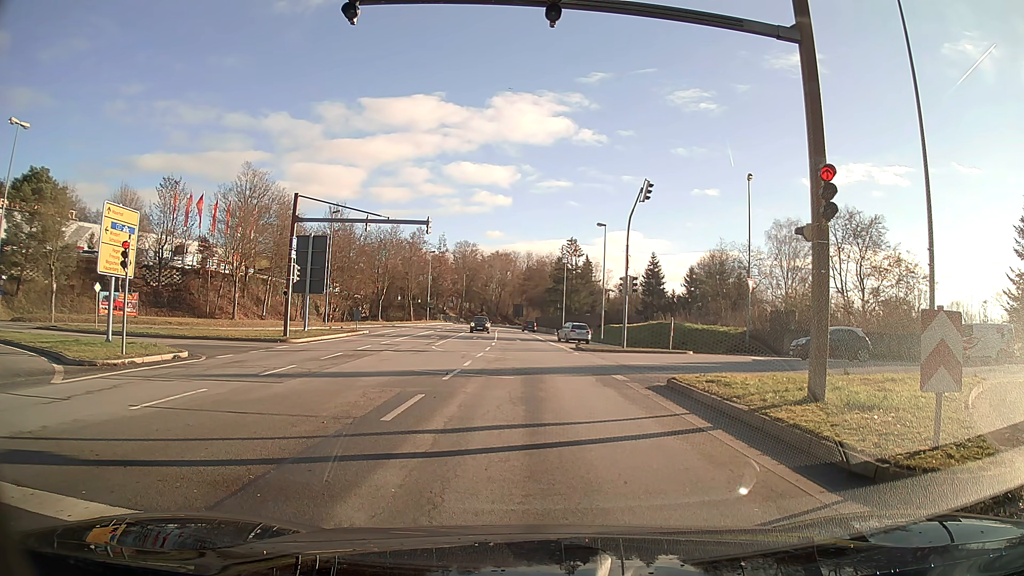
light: Day
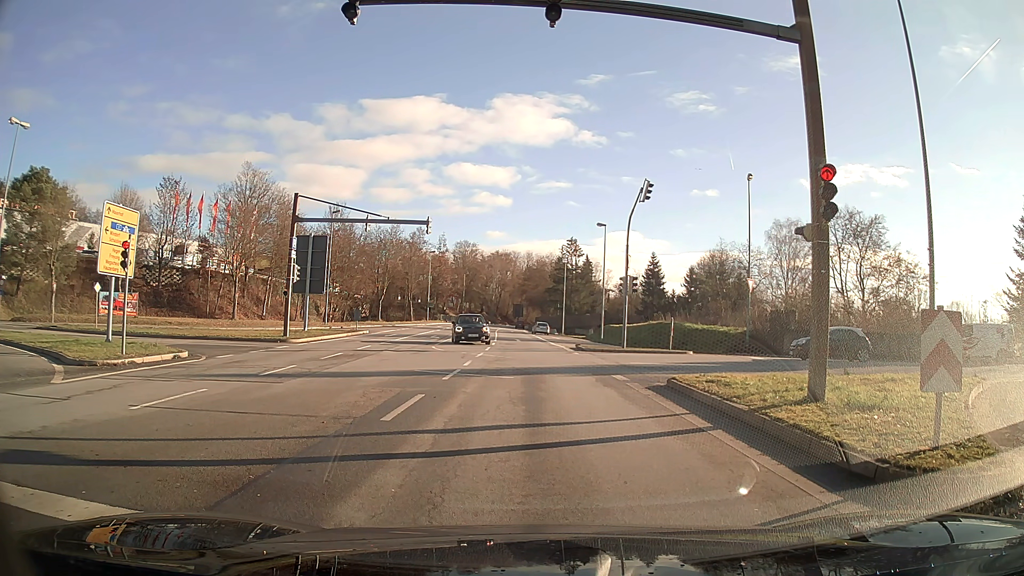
(0.0, 0.0) m; 0°
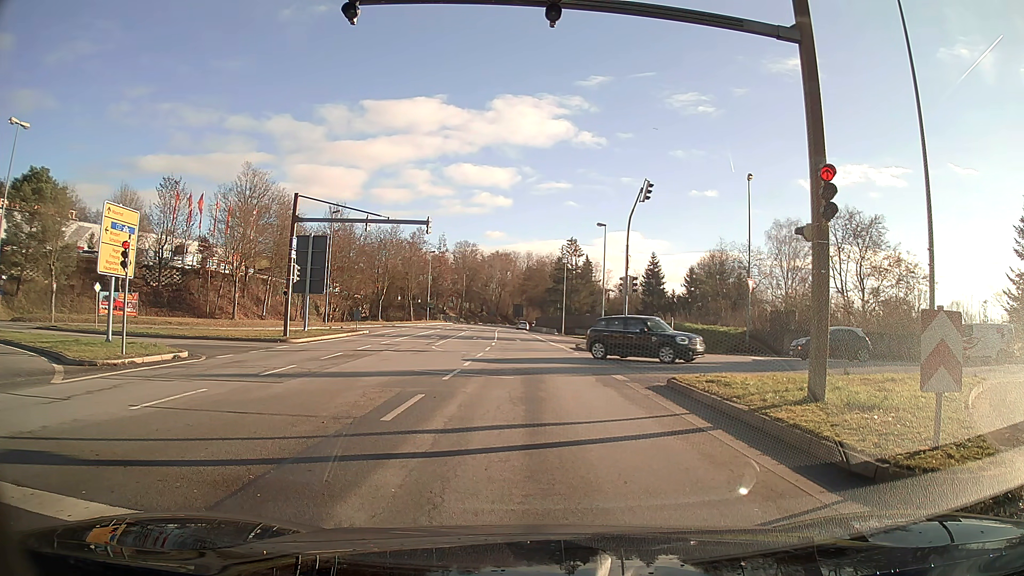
(0.0, 0.0) m; 0°
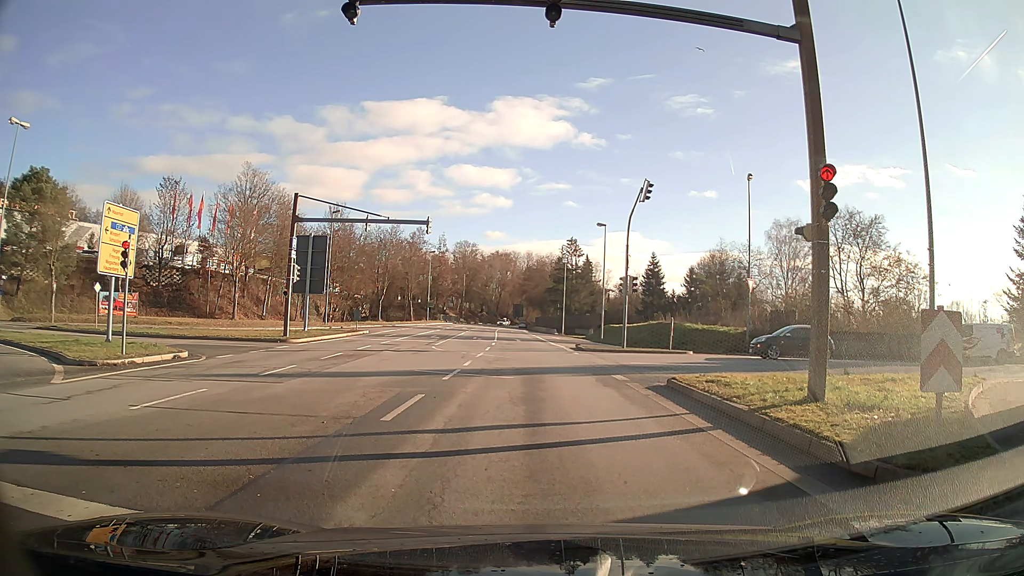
(0.0, 0.0) m; 0°
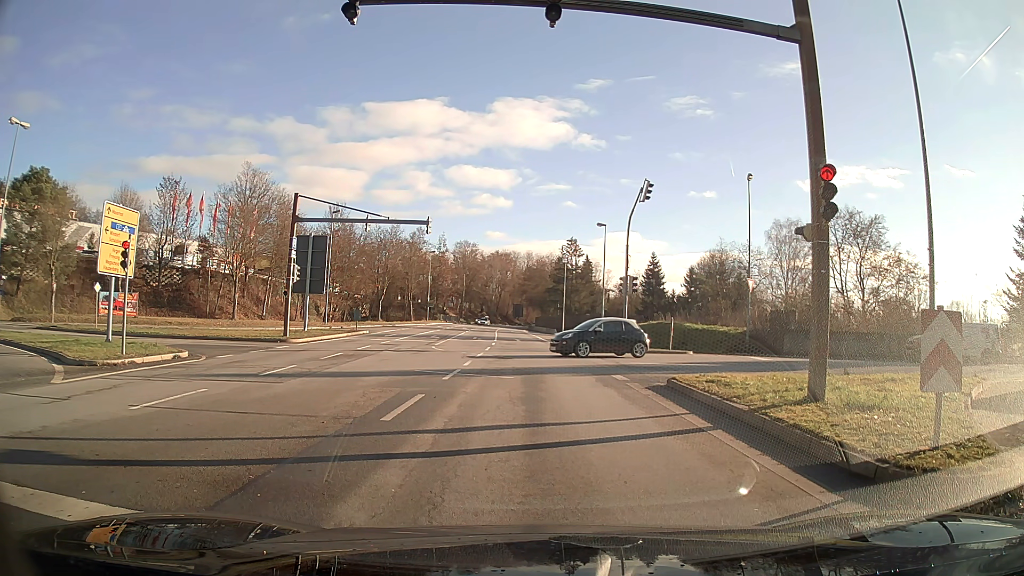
(0.0, 0.0) m; 0°
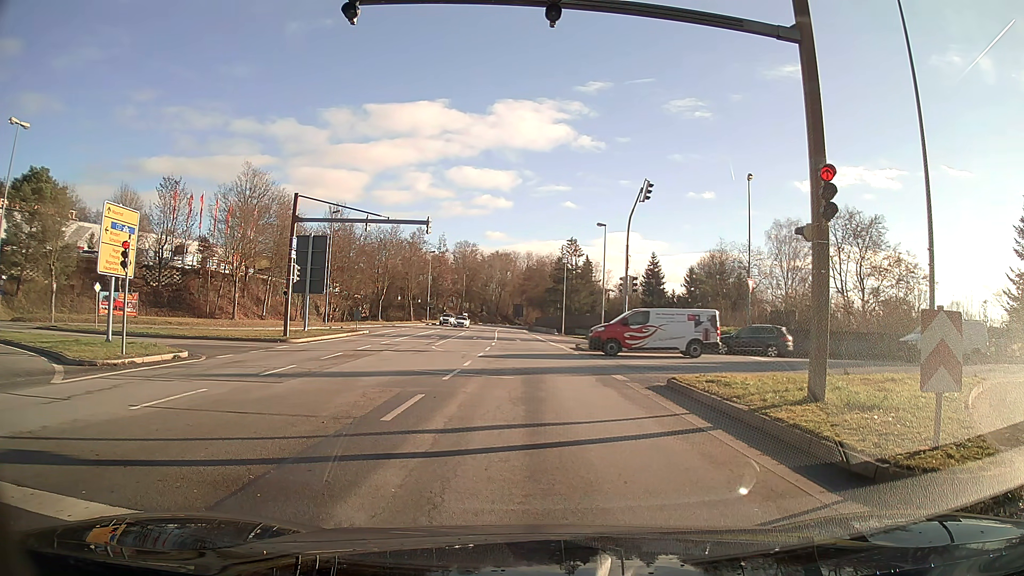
(0.0, 0.0) m; 0°
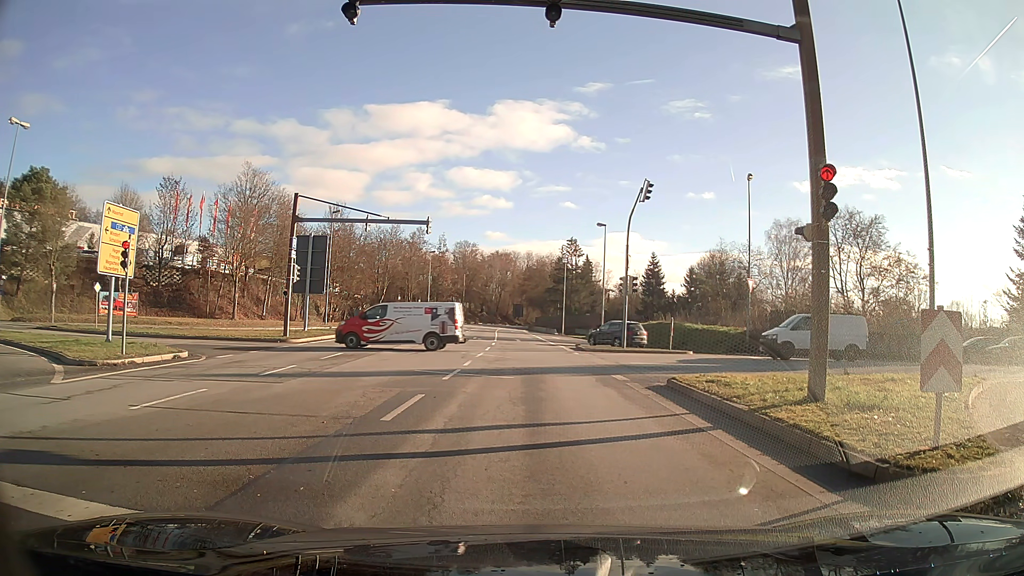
(0.0, 0.0) m; 0°
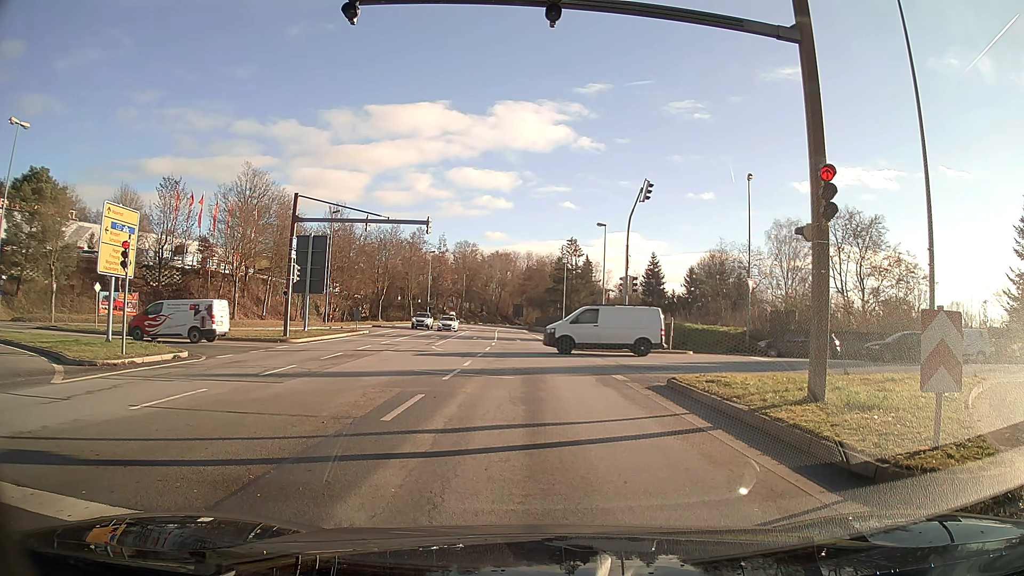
(0.0, 0.0) m; 0°
(0, +10) (0, +20) (-1, +30) (-1, +40) (-1, +50) (-2, +60) (-3, +70) (-3, +80) (-4, +90) (-4, +100) m
